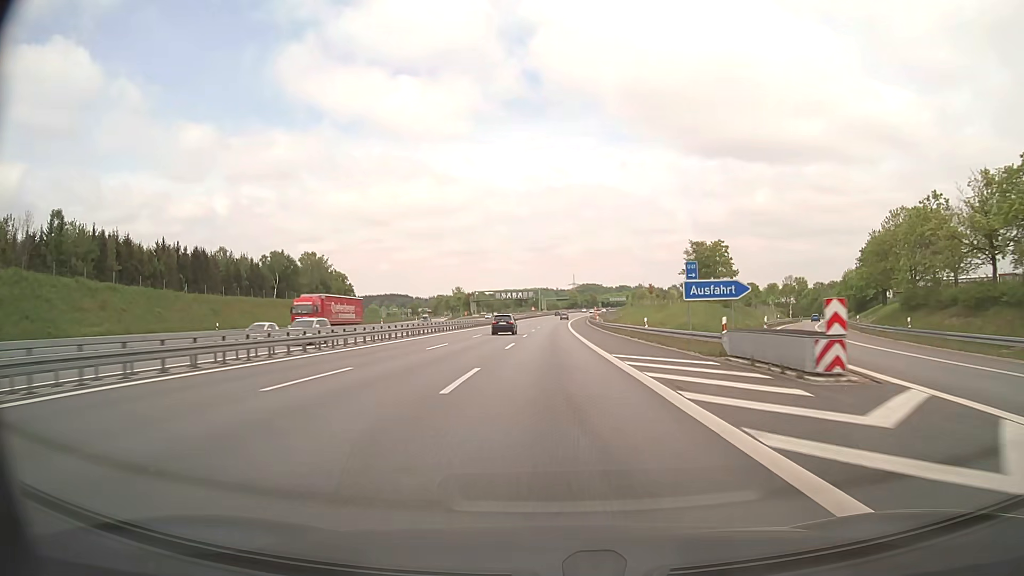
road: motorway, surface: asphalt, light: Day
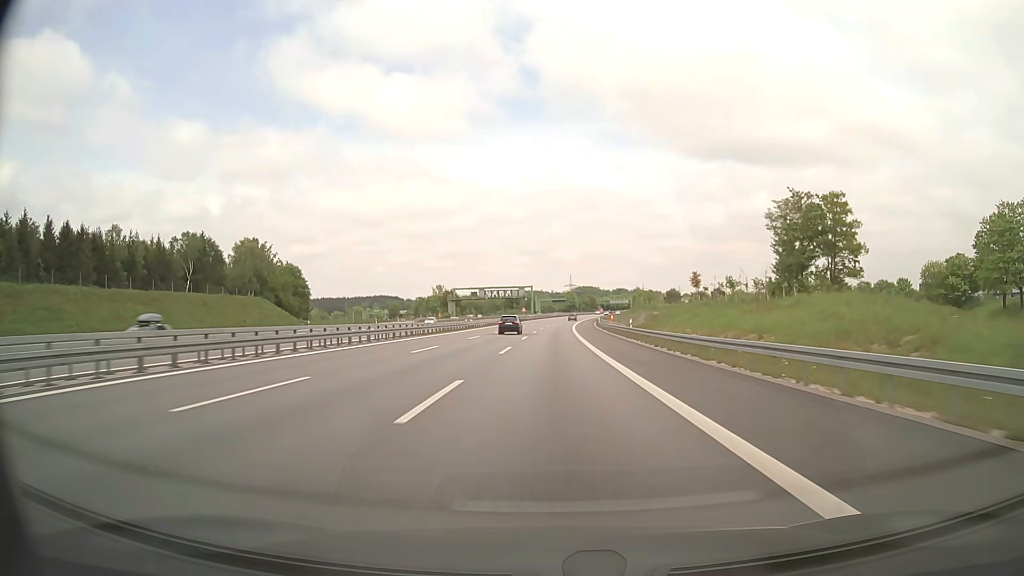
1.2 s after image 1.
(+0.1, +39.2) m; 0°
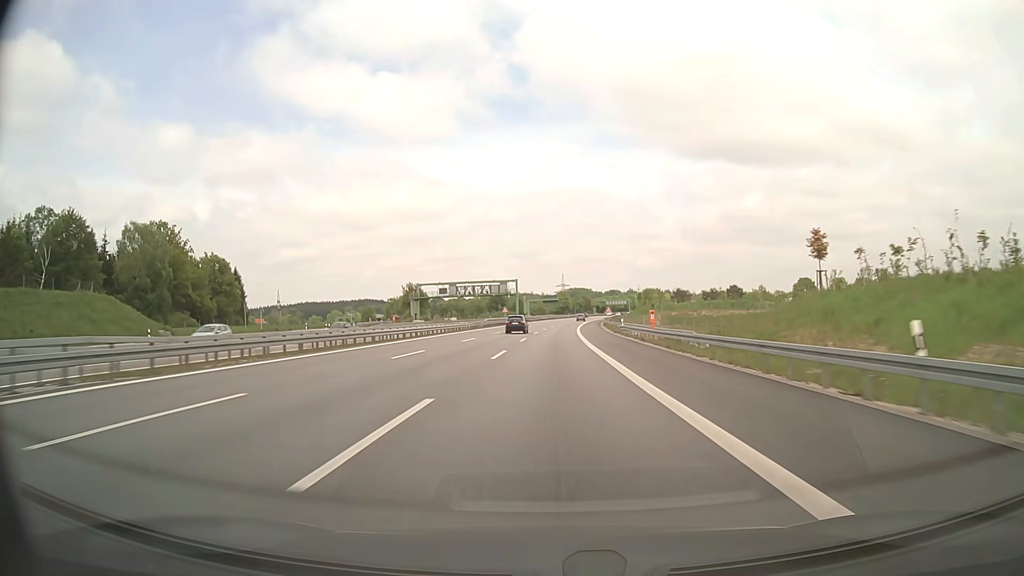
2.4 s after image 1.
(+0.3, +39.3) m; +1°
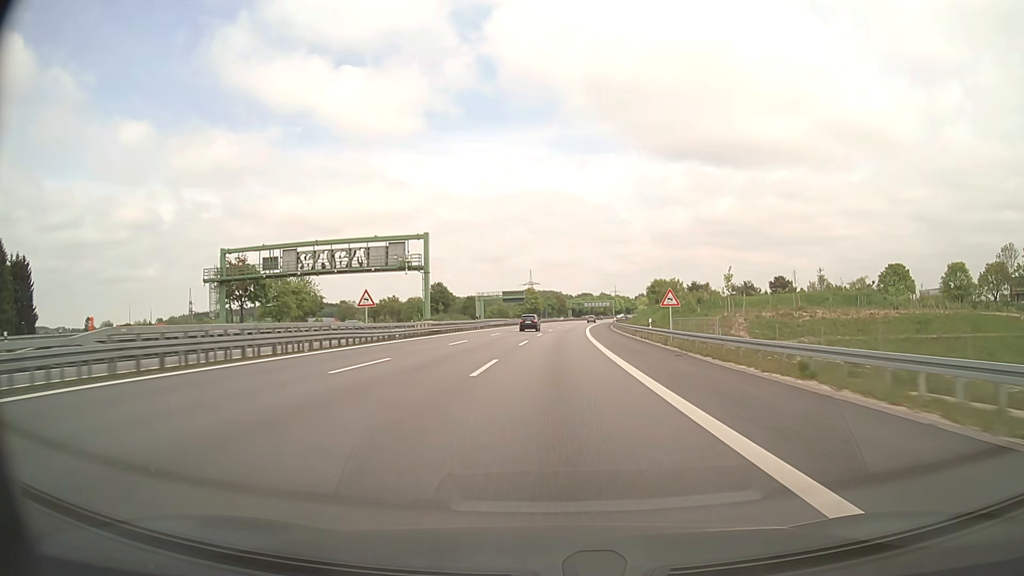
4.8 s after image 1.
(+1.5, +78.9) m; +2°
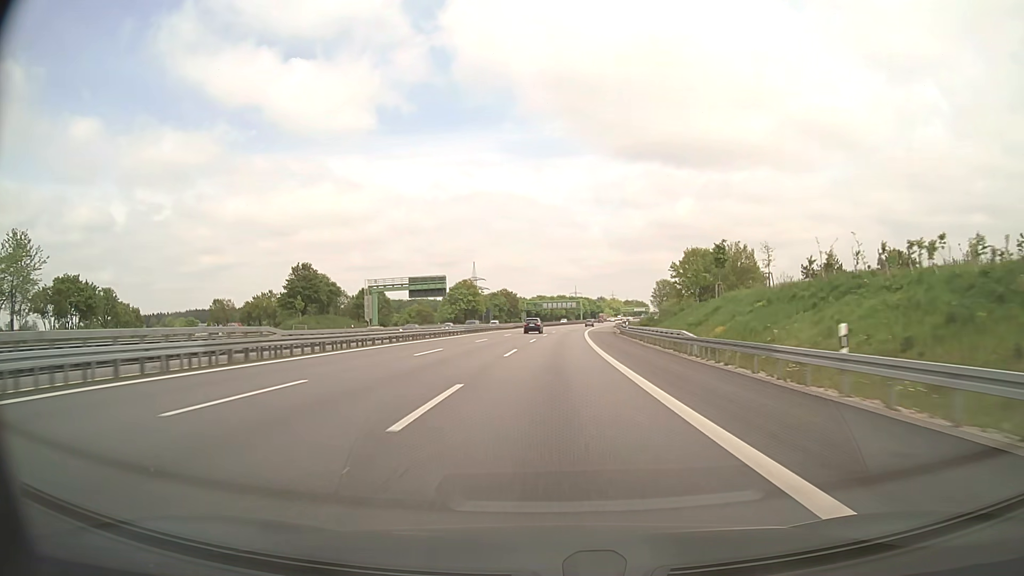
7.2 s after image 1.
(+2.9, +79.0) m; +4°
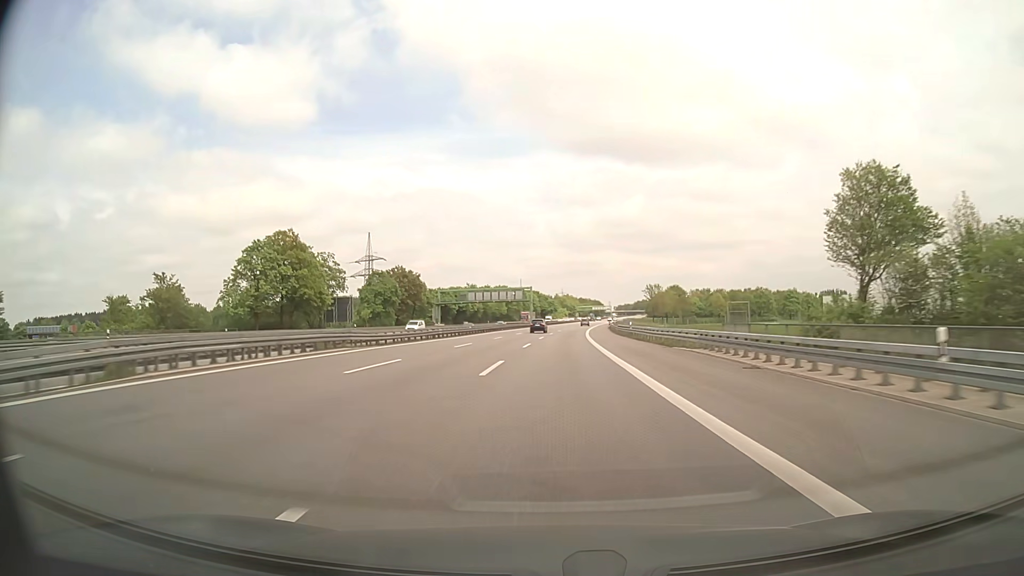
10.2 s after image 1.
(+4.0, +98.9) m; +5°
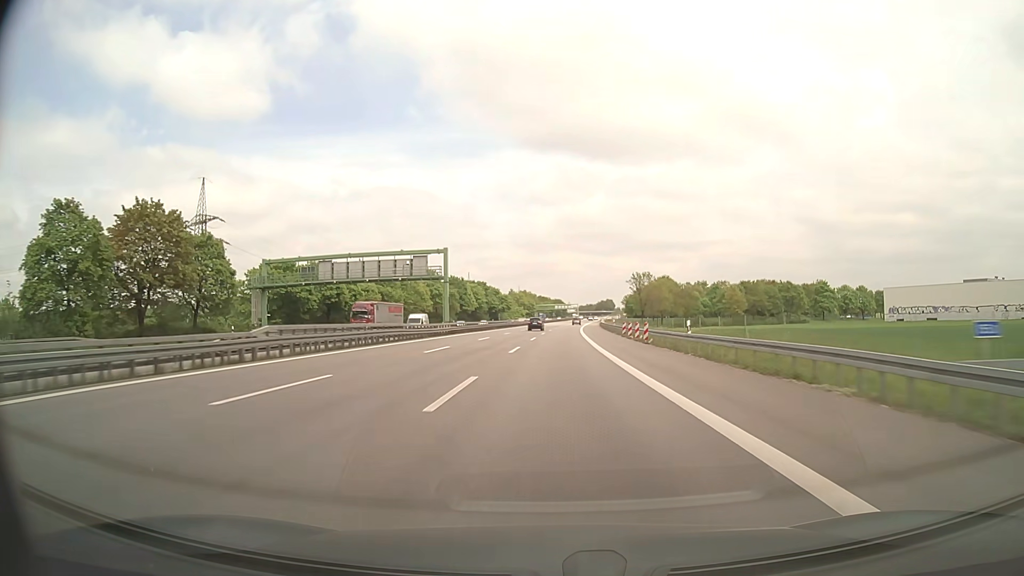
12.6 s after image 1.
(+2.6, +79.7) m; +4°
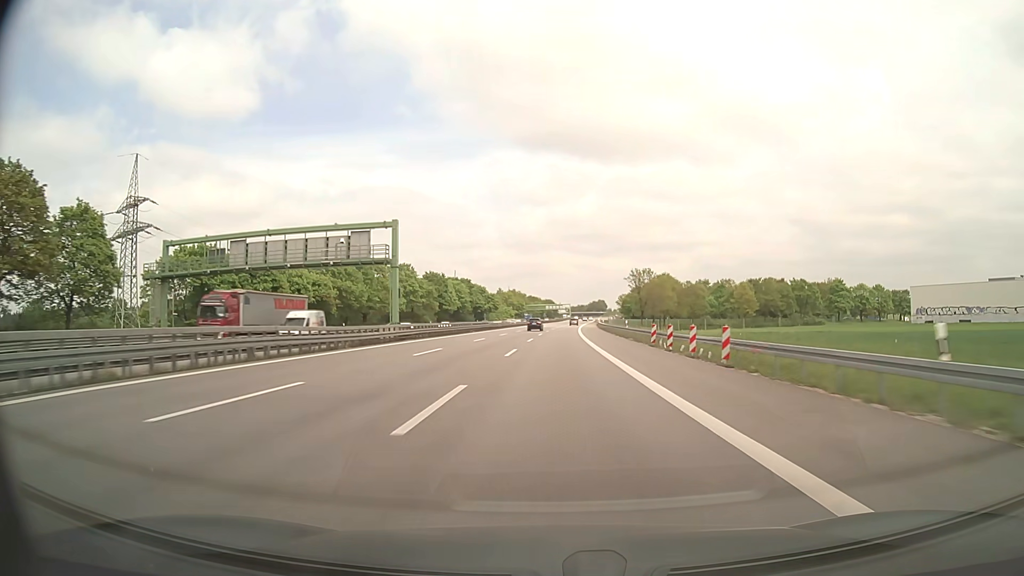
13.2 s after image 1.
(+0.1, +20.1) m; +1°
(0, +10) (0, +20) (0, +30) (+1, +40) (+1, +50) (+1, +60) (+2, +70) (+2, +80) (+3, +90) (+3, +100) m
